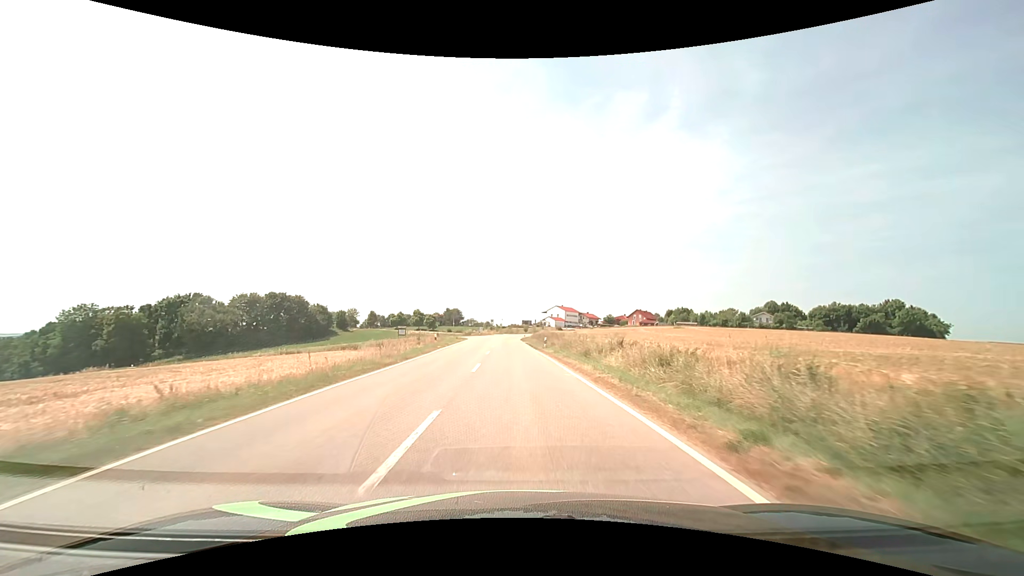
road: tertiary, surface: asphalt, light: Day
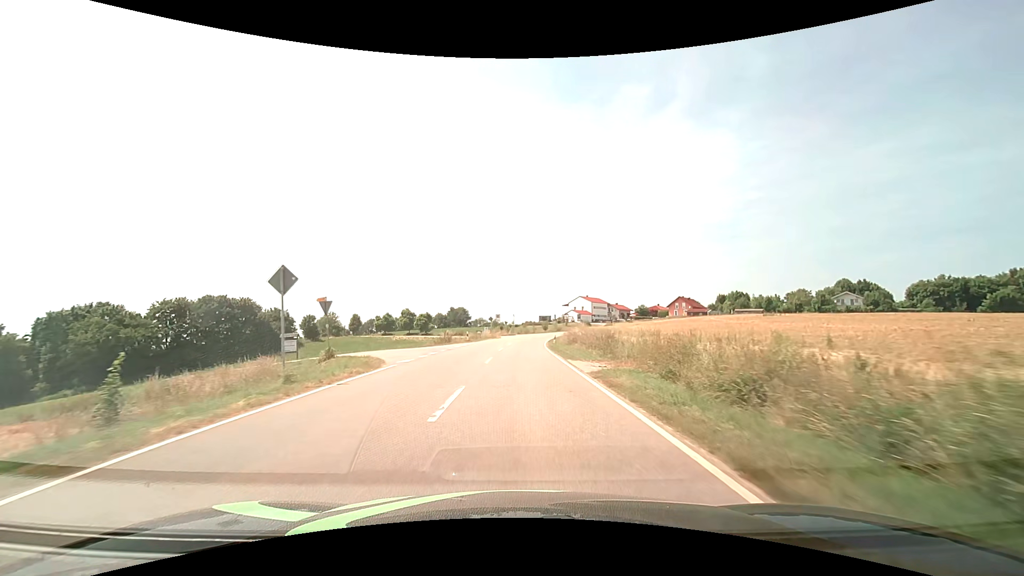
(-0.6, +42.8) m; -1°
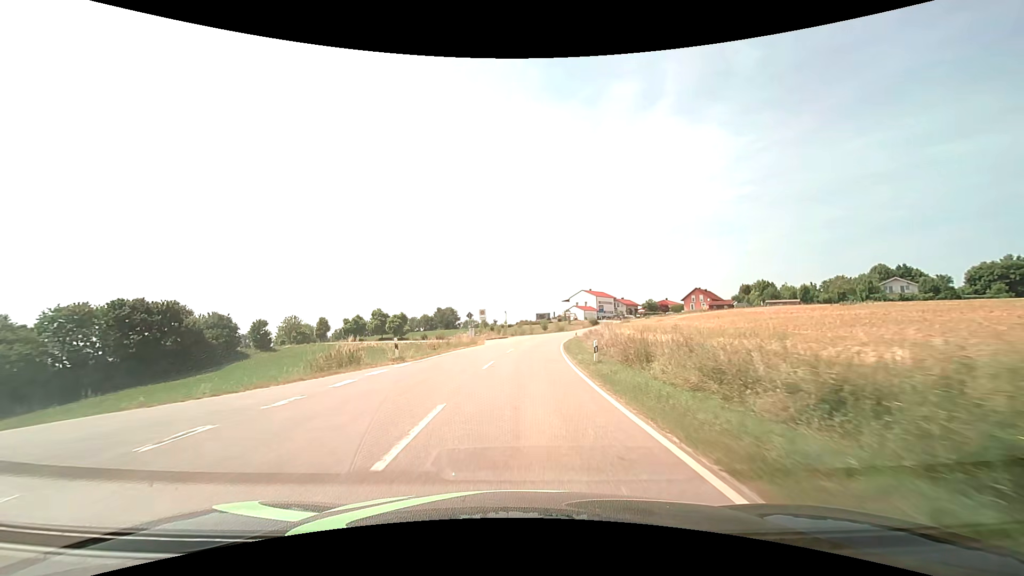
(+0.1, +25.5) m; +1°
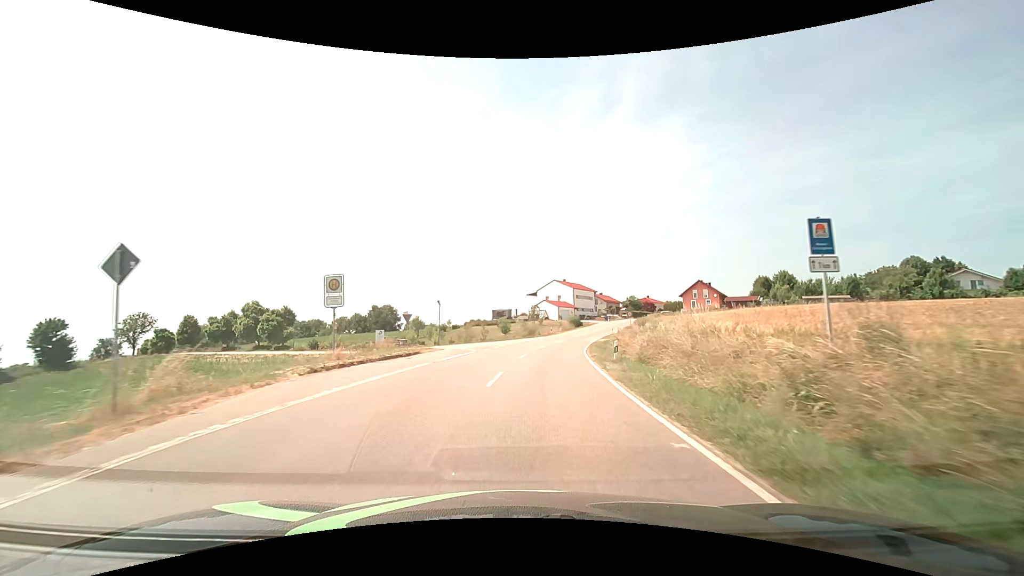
(+1.3, +42.0) m; +5°
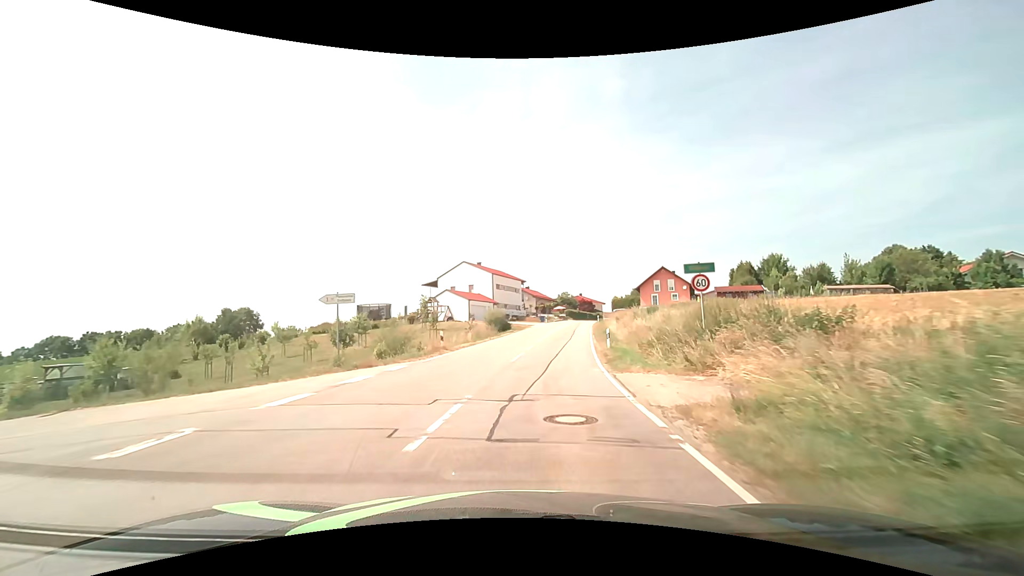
(+3.6, +41.2) m; +10°
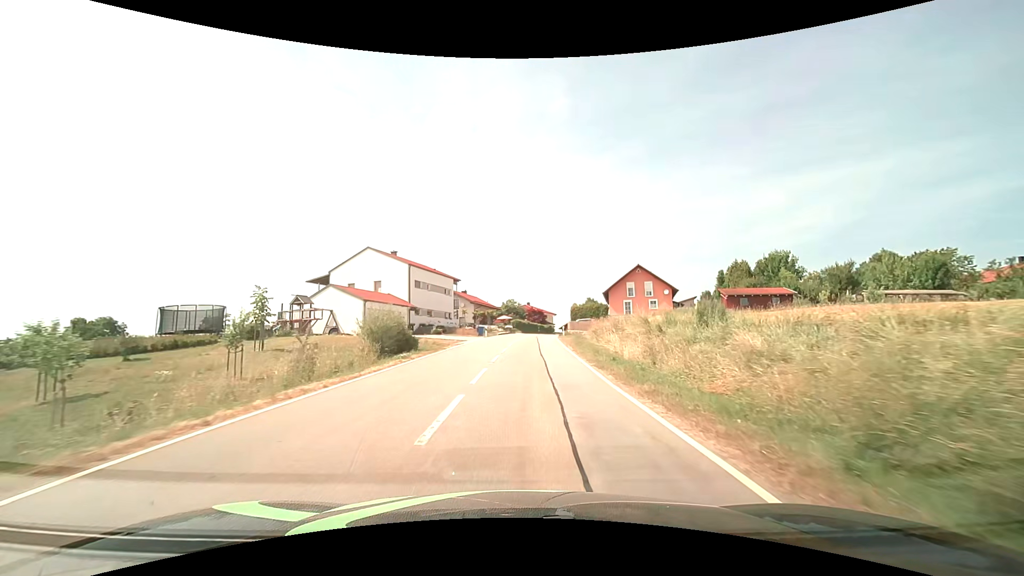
(+1.4, +24.0) m; +7°
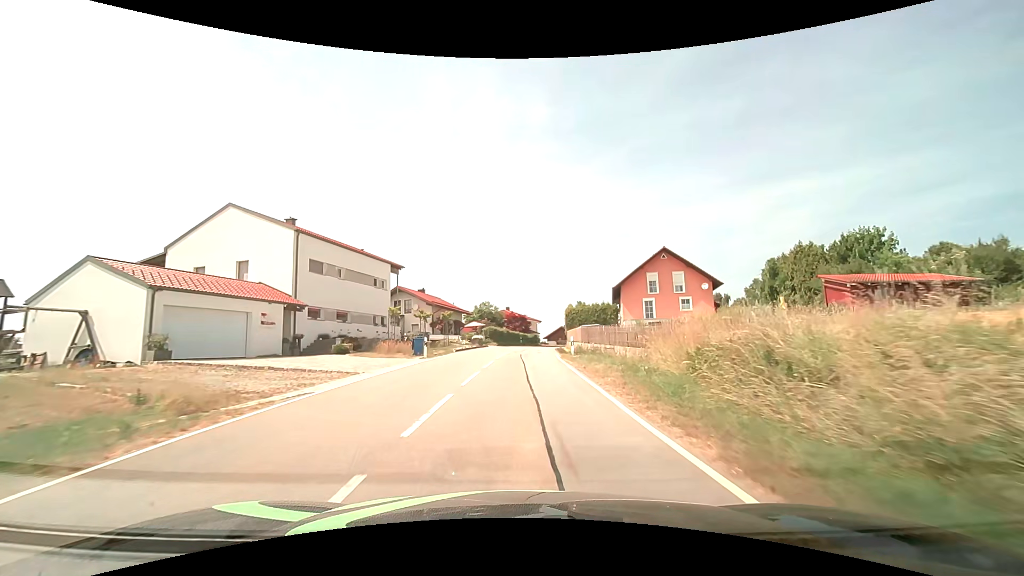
(+0.6, +22.7) m; +2°
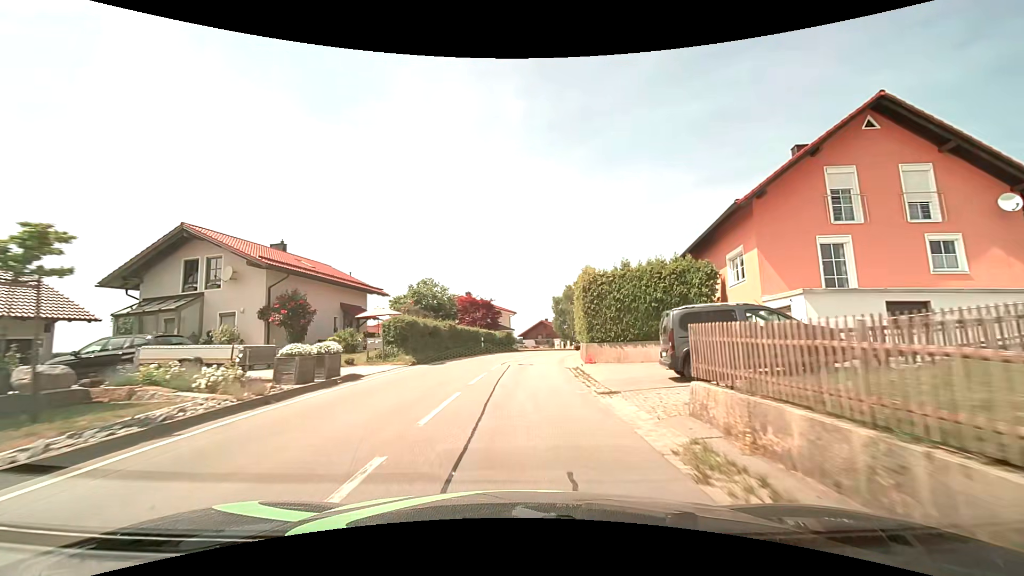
(+0.9, +34.1) m; +4°
(0, +10) (0, +20) (+1, +30) (+2, +40) (+4, +50) (+6, +60) (+9, +69) (+14, +78) (+19, +86) (+25, +95) m
